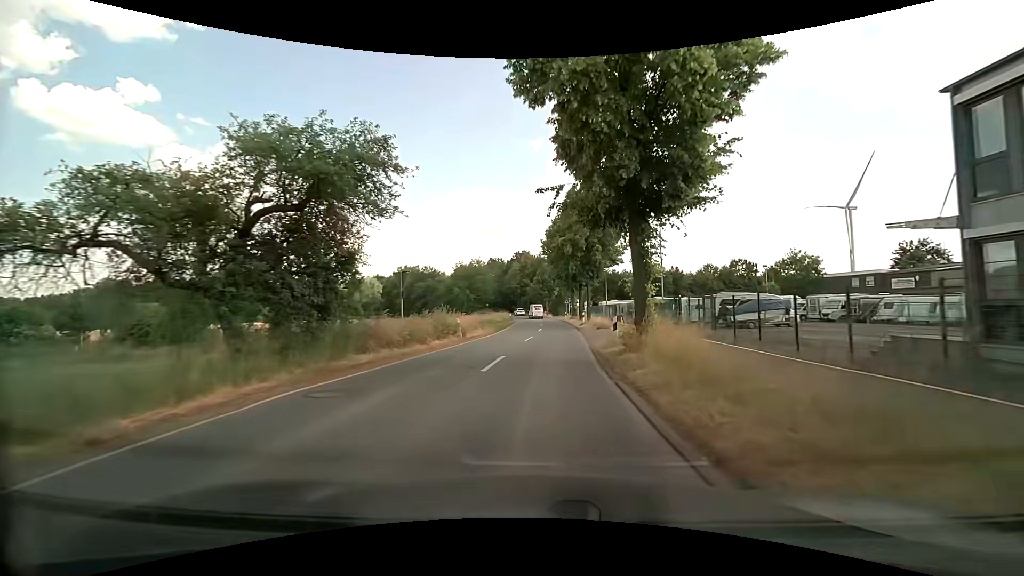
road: tertiary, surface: asphalt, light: Day
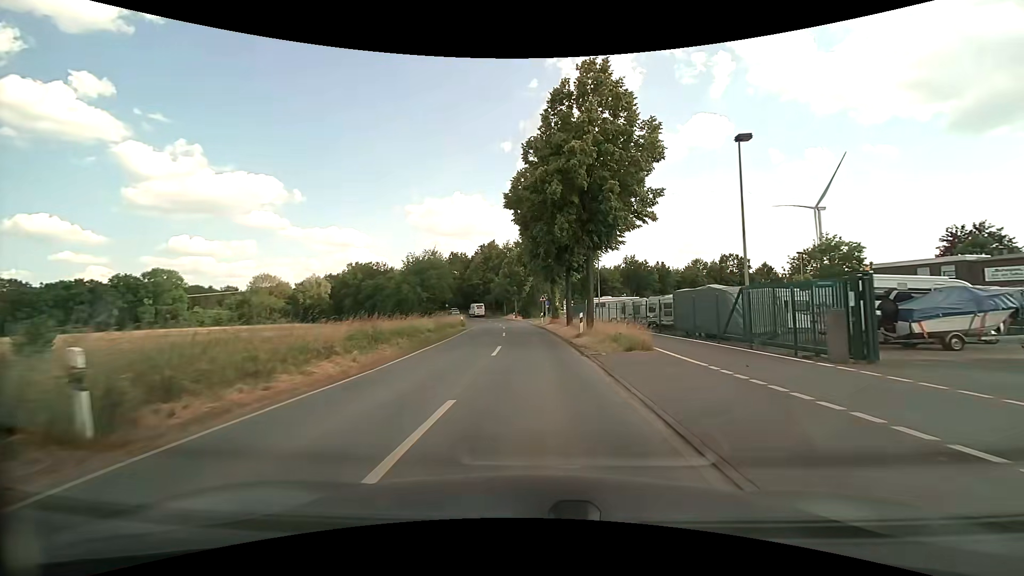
(+0.5, +20.7) m; +3°
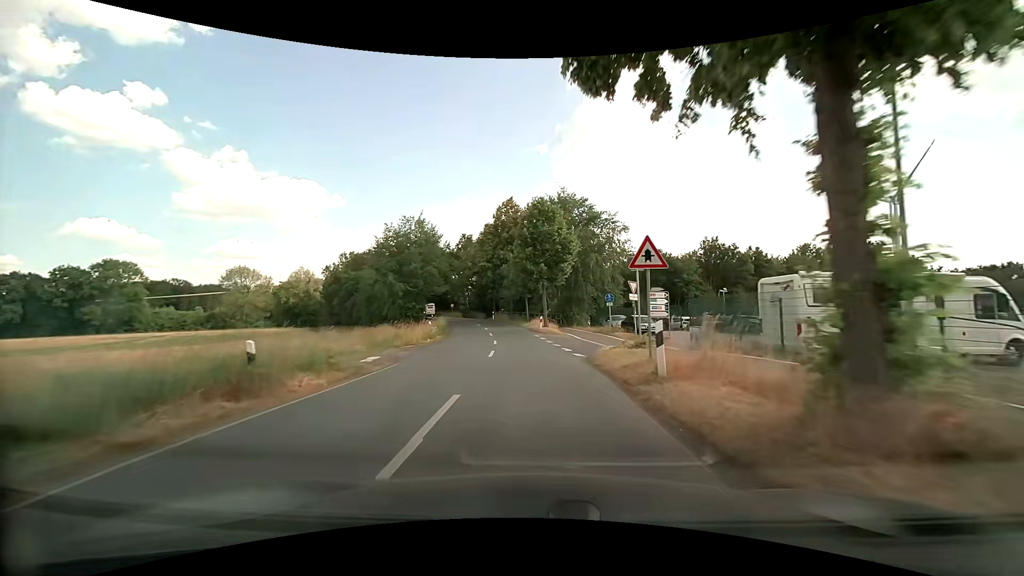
(-0.6, +36.9) m; -4°
(0, +10) (0, +20) (-1, +30) (-2, +40) (-3, +50) (-6, +60) (-9, +69) (-12, +78) (-16, +88) (-20, +97) m
